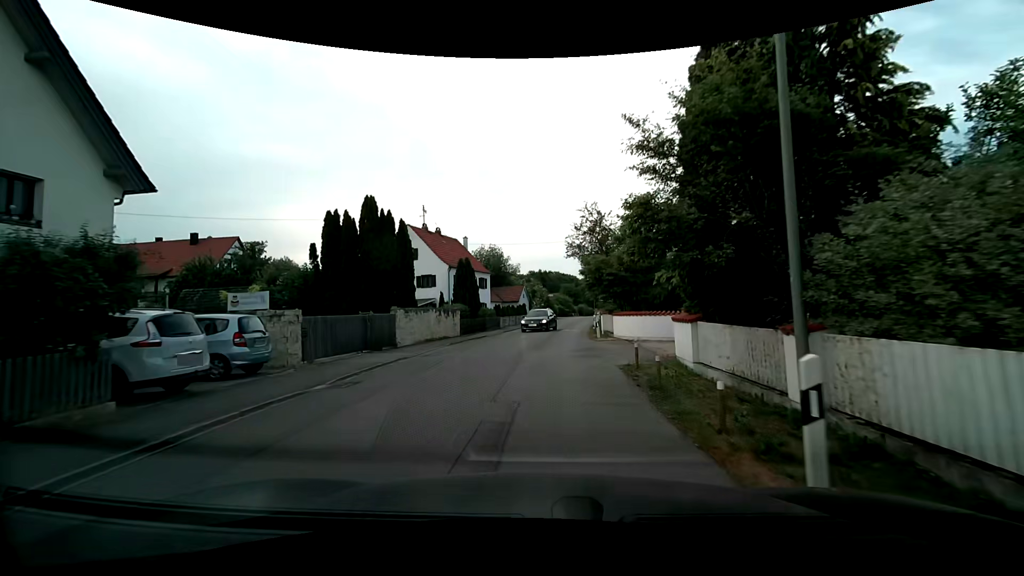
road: residential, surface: asphalt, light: Day
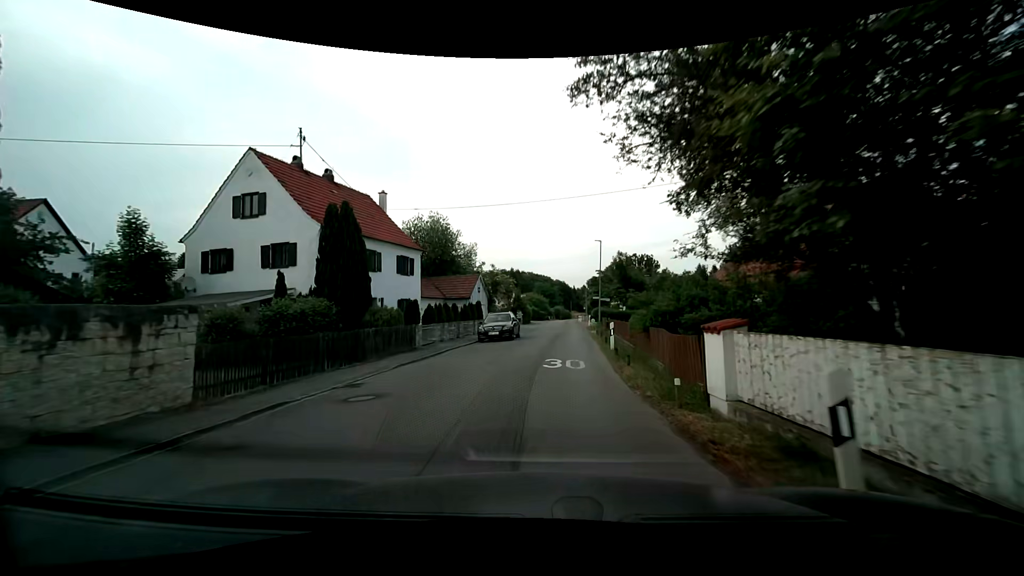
(+0.8, +21.3) m; +4°
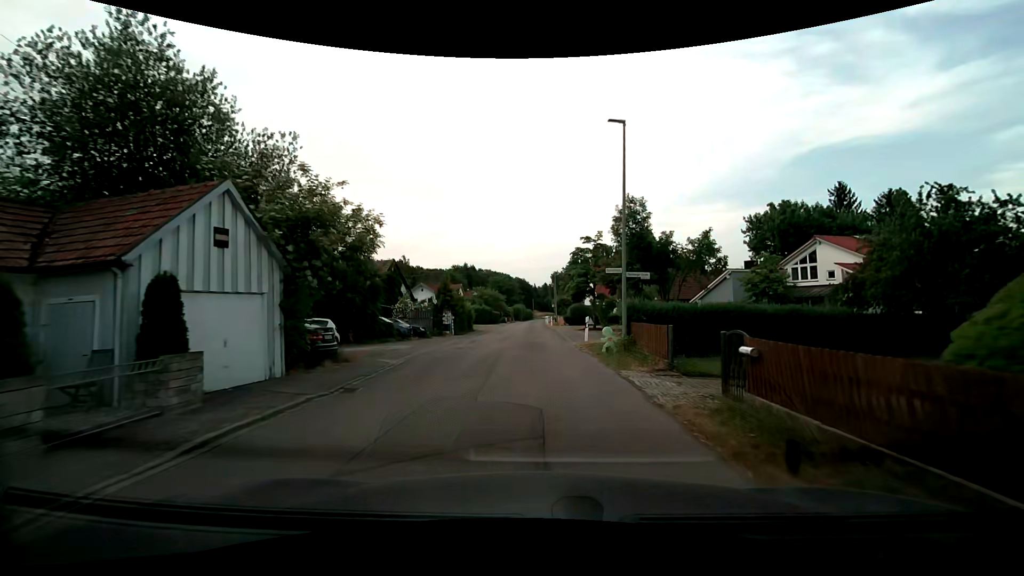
(+0.8, +27.7) m; +4°
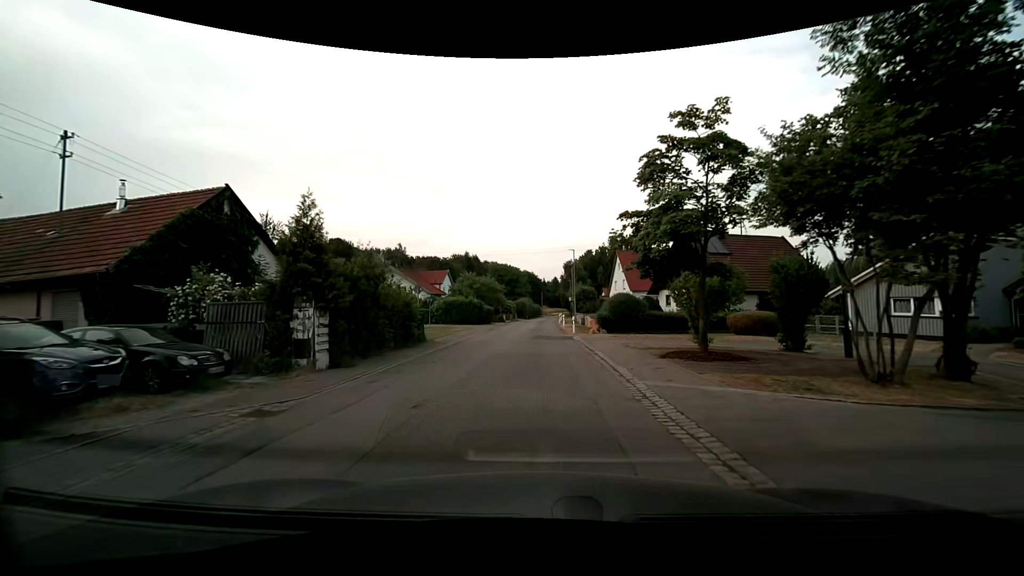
(-0.2, +22.6) m; -1°
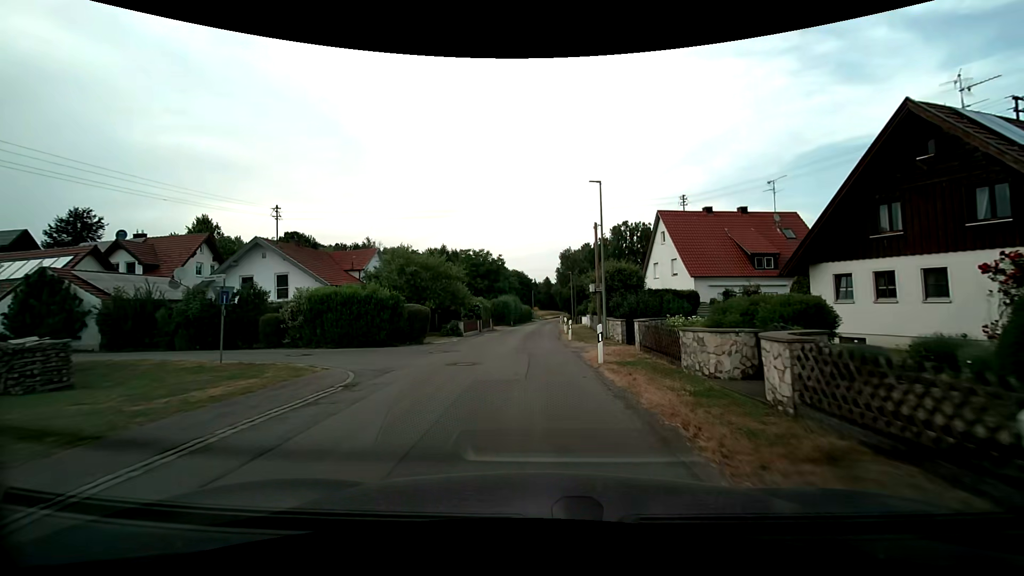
(-0.1, +28.4) m; -1°
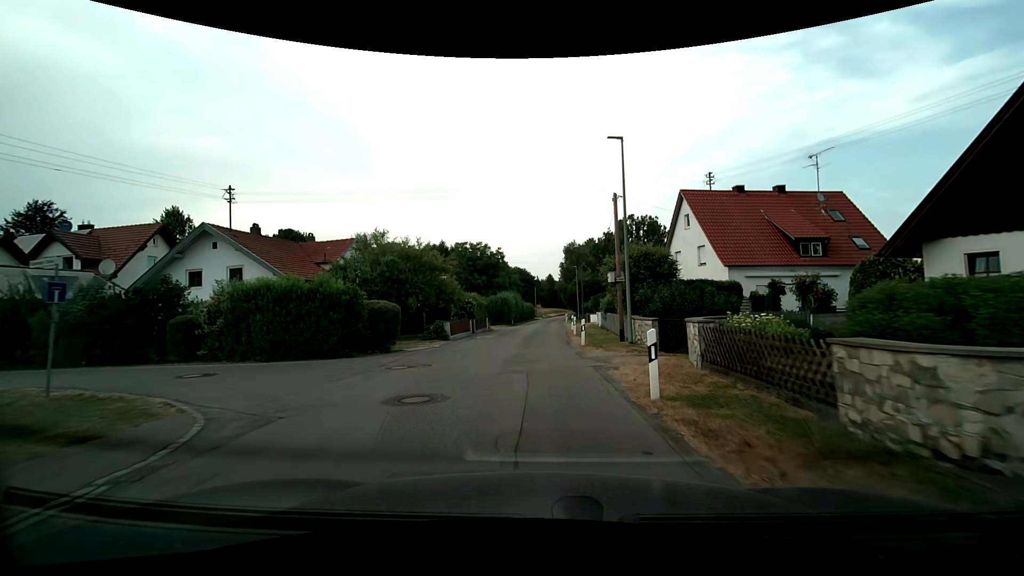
(+0.1, +5.8) m; +1°
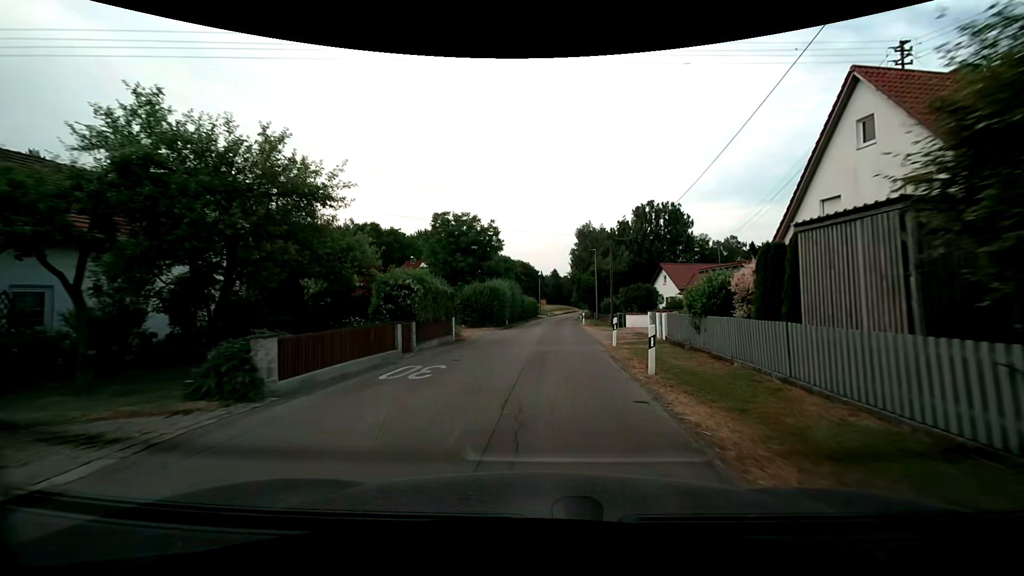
(-0.2, +17.8) m; 0°
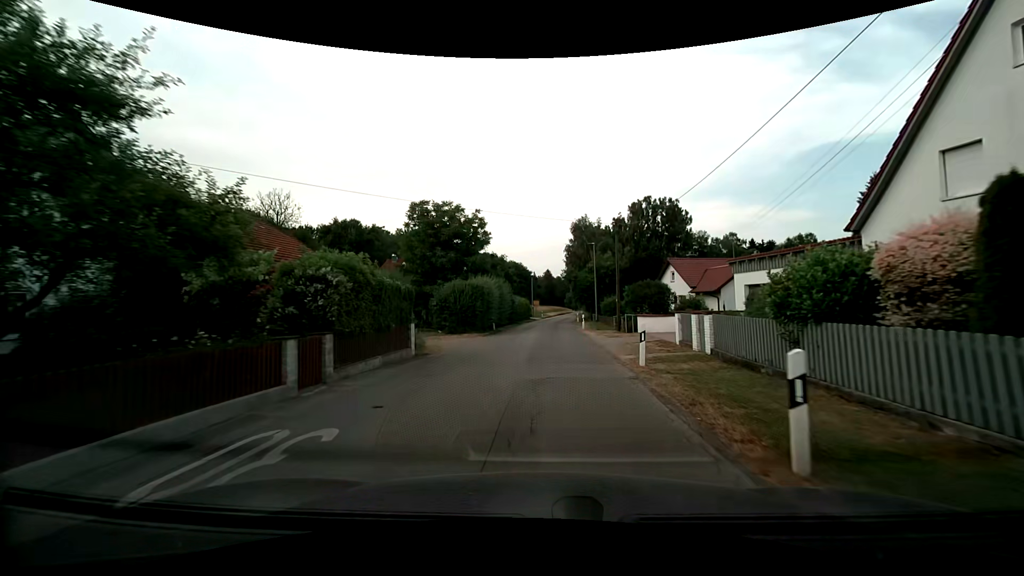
(0.0, +6.0) m; 0°
(0, +10) (0, +20) (+1, +30) (+1, +40) (+2, +50) (+3, +60) (+4, +70) (+5, +80) (+6, +90) (+7, +100) m
